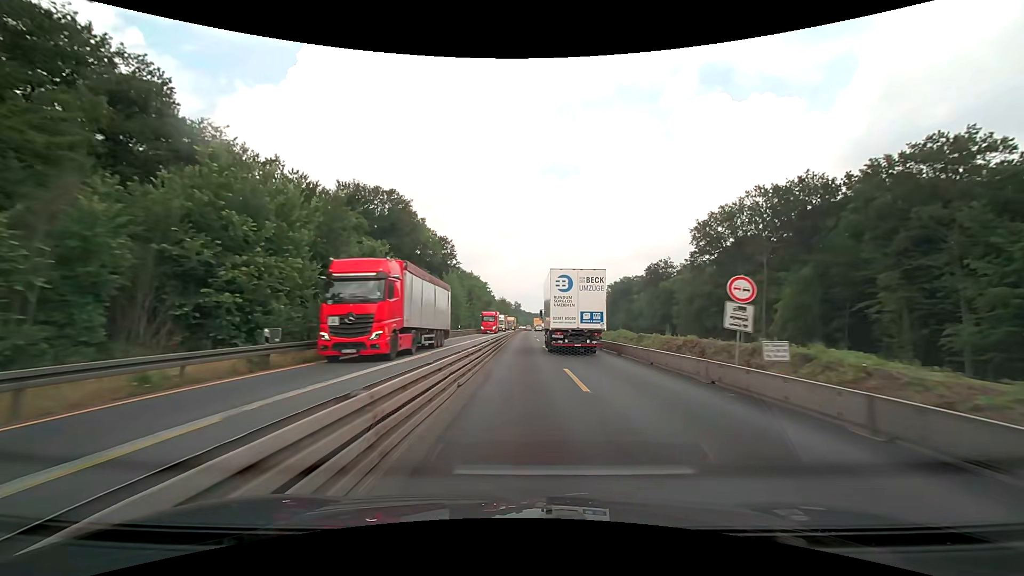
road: motorway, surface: concrete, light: Day
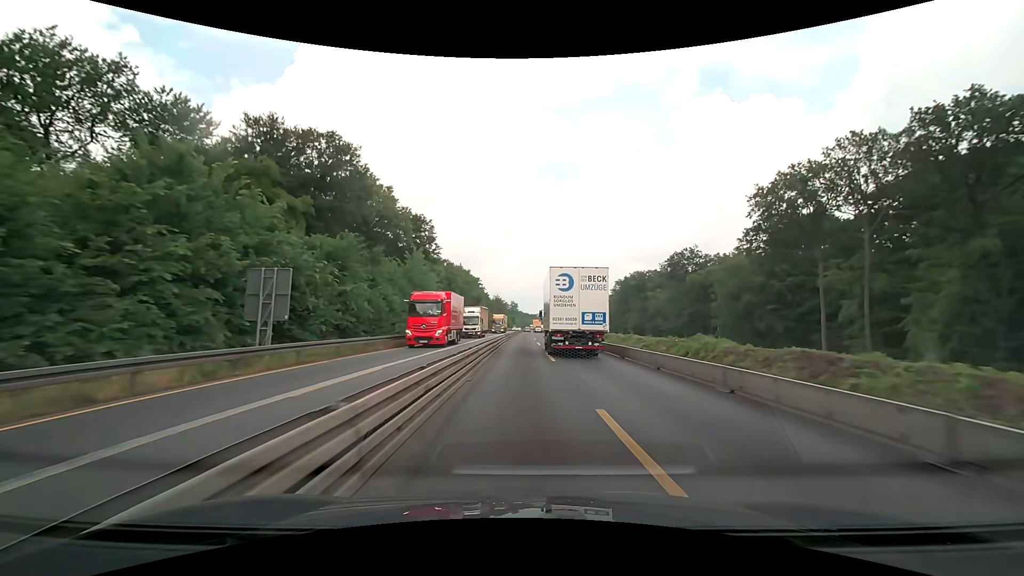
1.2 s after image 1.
(0.0, +25.5) m; +1°
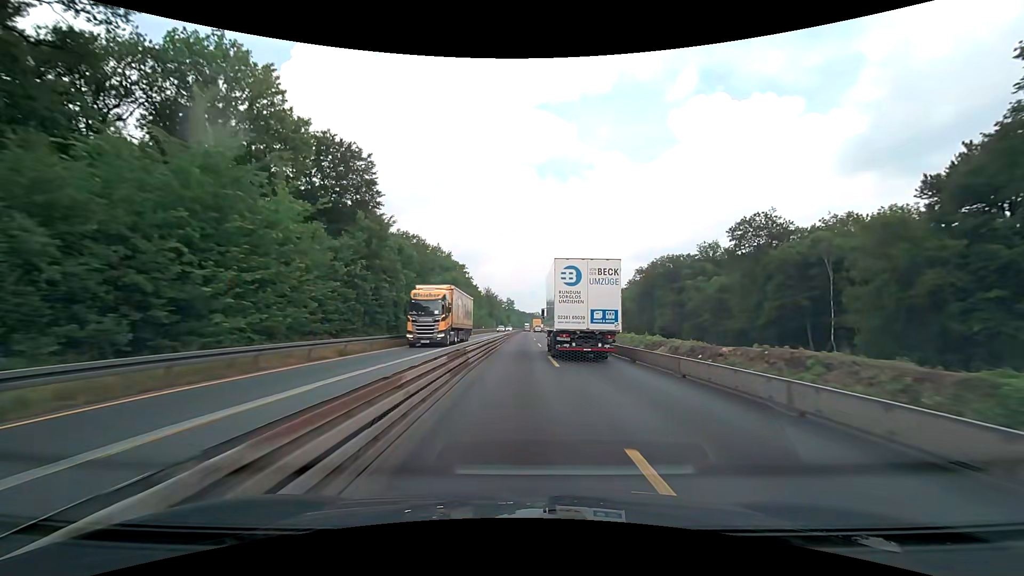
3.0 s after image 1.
(-0.1, +39.1) m; 0°
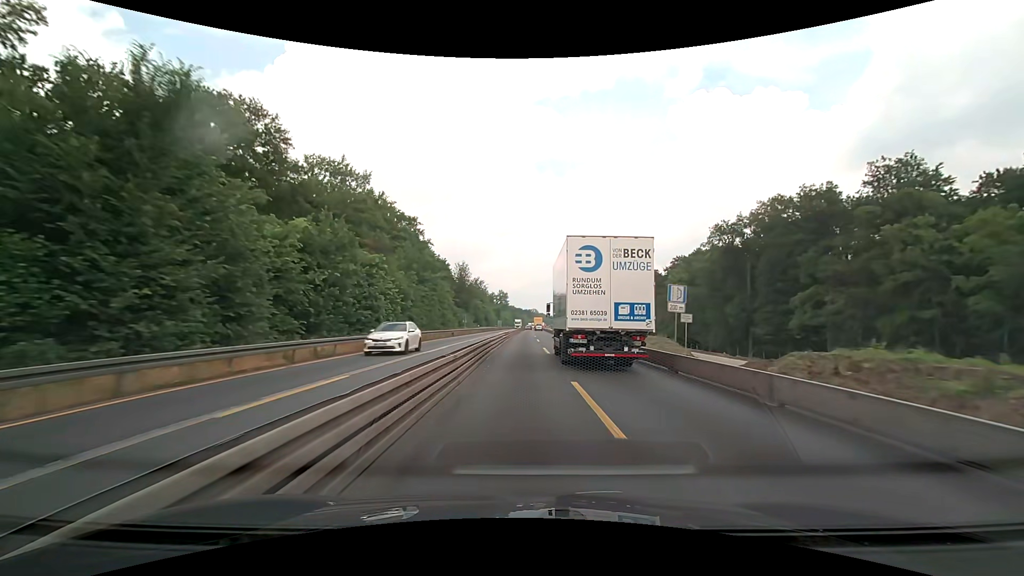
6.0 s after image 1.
(+0.2, +65.6) m; 0°
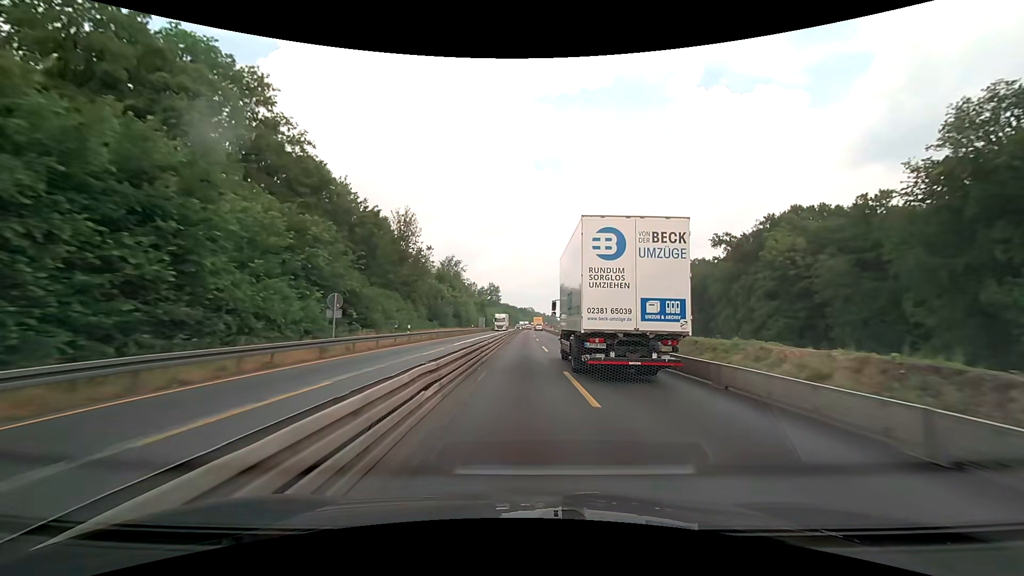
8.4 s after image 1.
(+0.2, +51.8) m; 0°
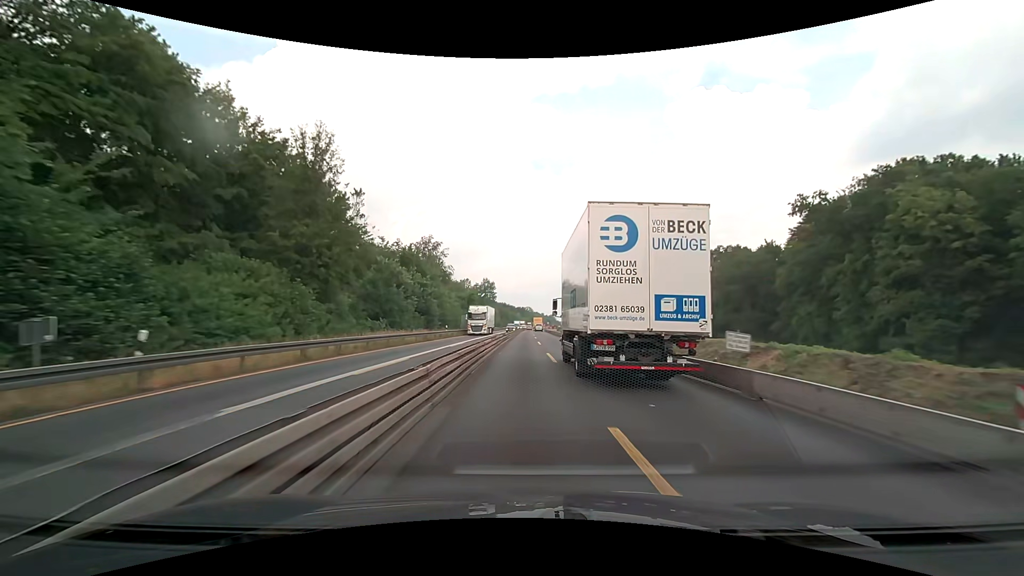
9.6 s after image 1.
(+0.1, +25.8) m; 0°
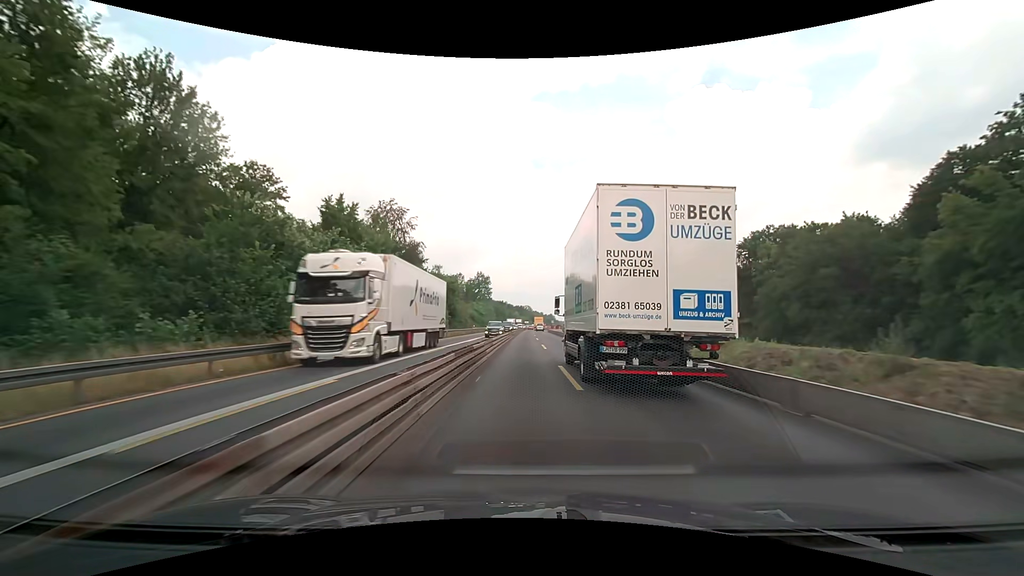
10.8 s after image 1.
(0.0, +25.7) m; 0°
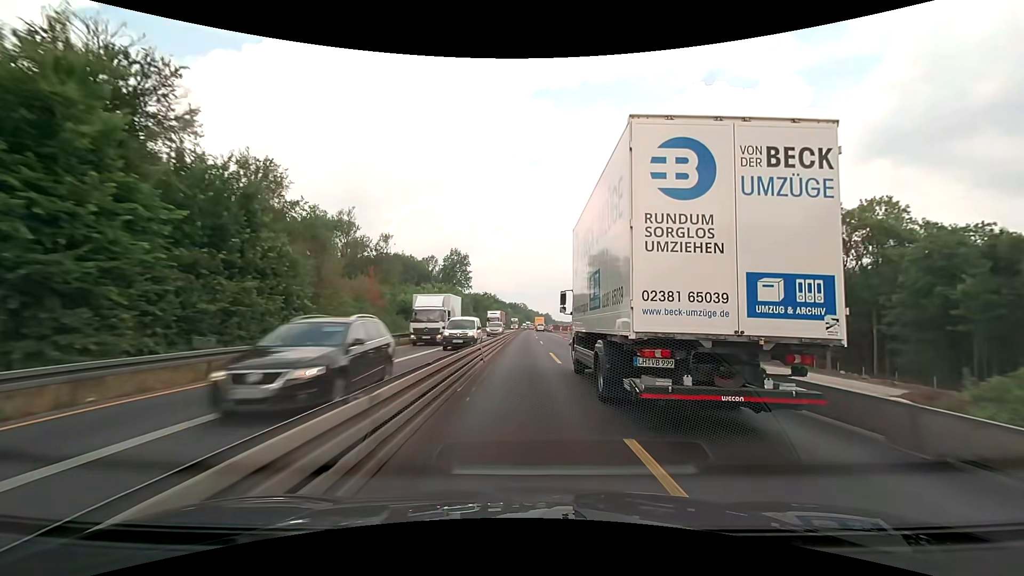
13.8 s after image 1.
(+0.3, +64.3) m; +1°
(0, +10) (0, +20) (0, +30) (0, +40) (0, +50) (0, +60) (0, +70) (+1, +80) (+1, +90) (+1, +100) m
